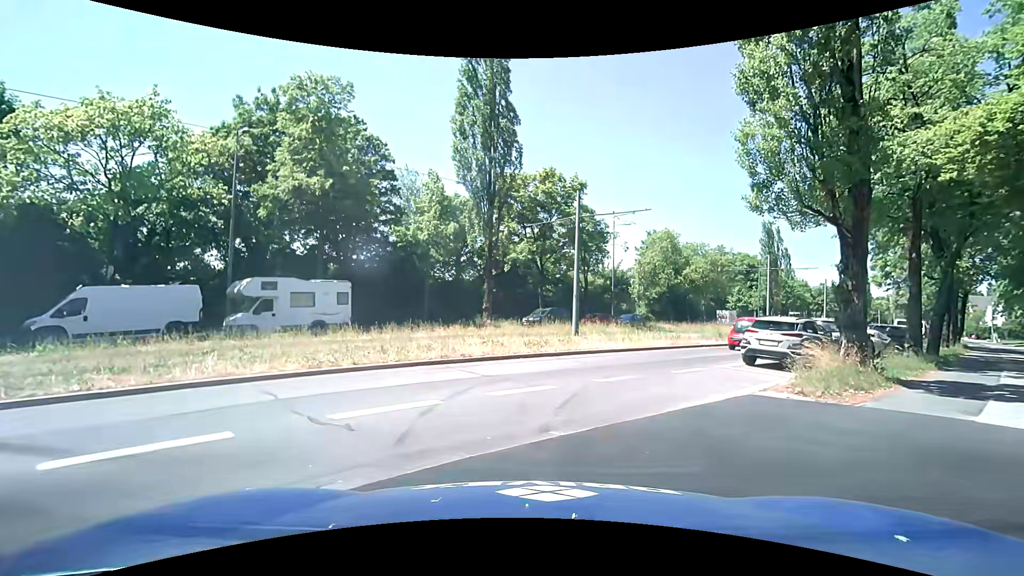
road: service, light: Day
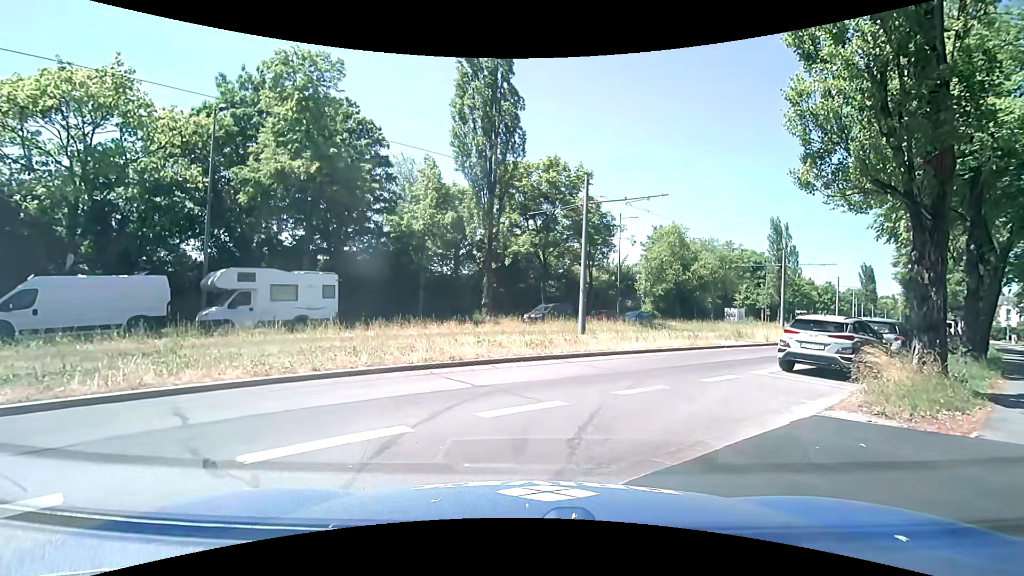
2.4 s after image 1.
(0.0, +2.0) m; 0°
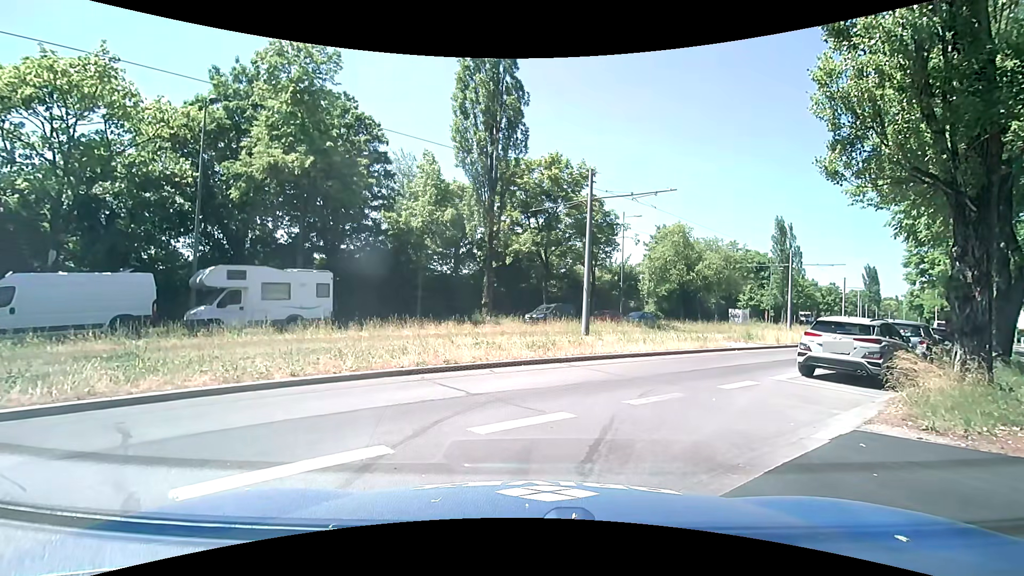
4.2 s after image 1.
(0.0, +0.9) m; 0°
